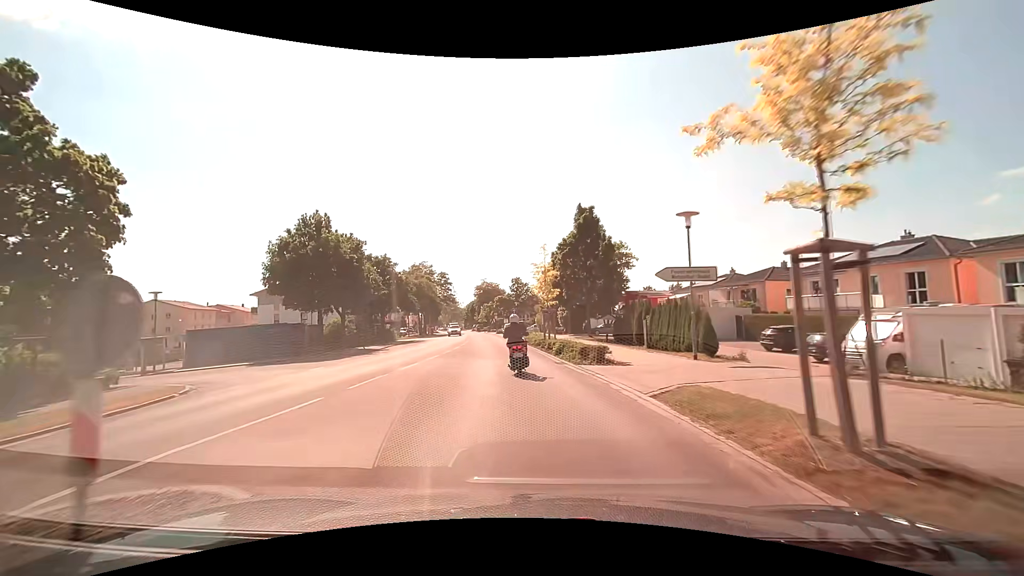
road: tertiary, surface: asphalt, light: Day
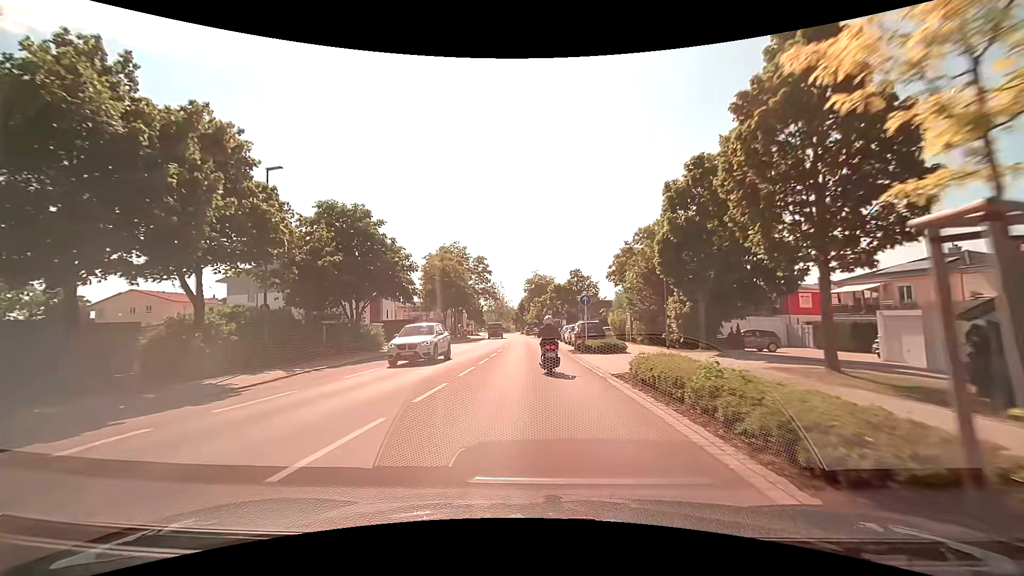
(-2.0, +25.2) m; -7°
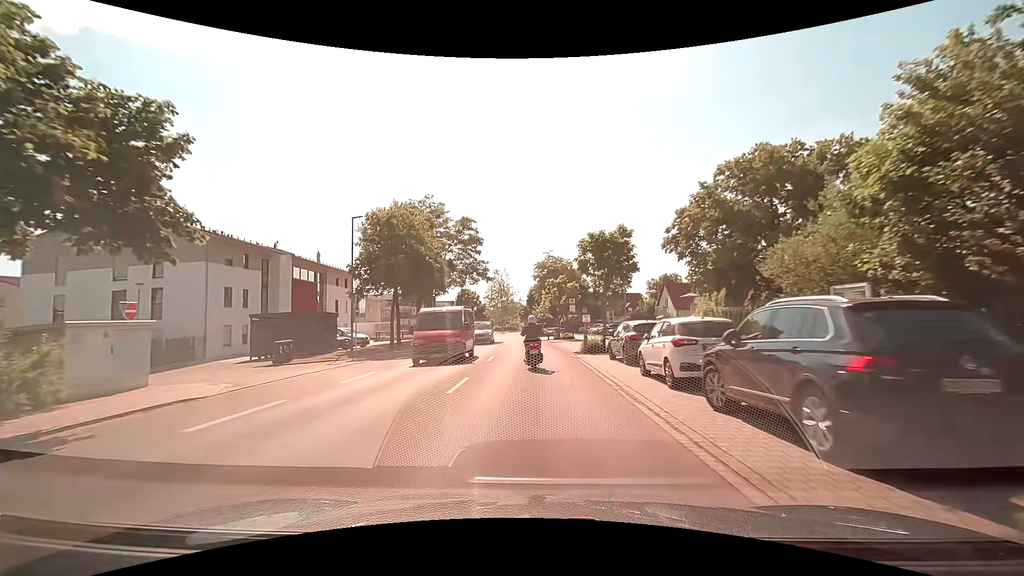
(-0.1, +26.2) m; -1°
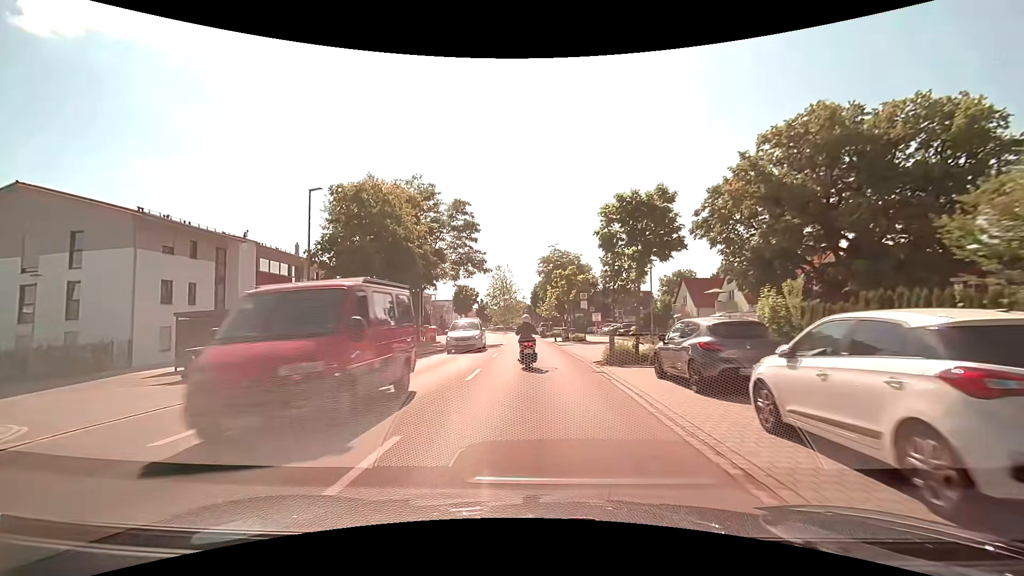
(0.0, +6.9) m; 0°
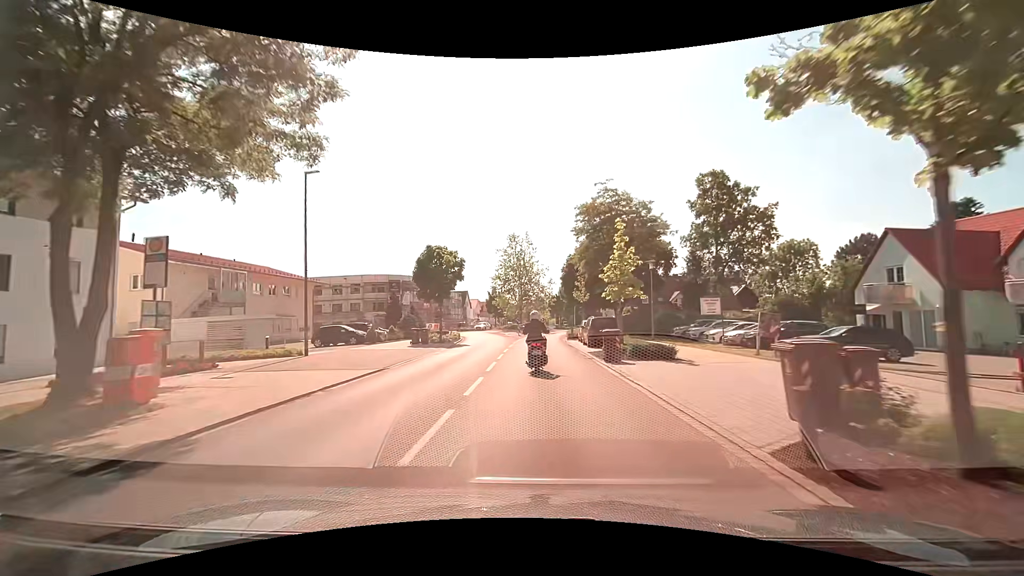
(-0.8, +34.4) m; -3°
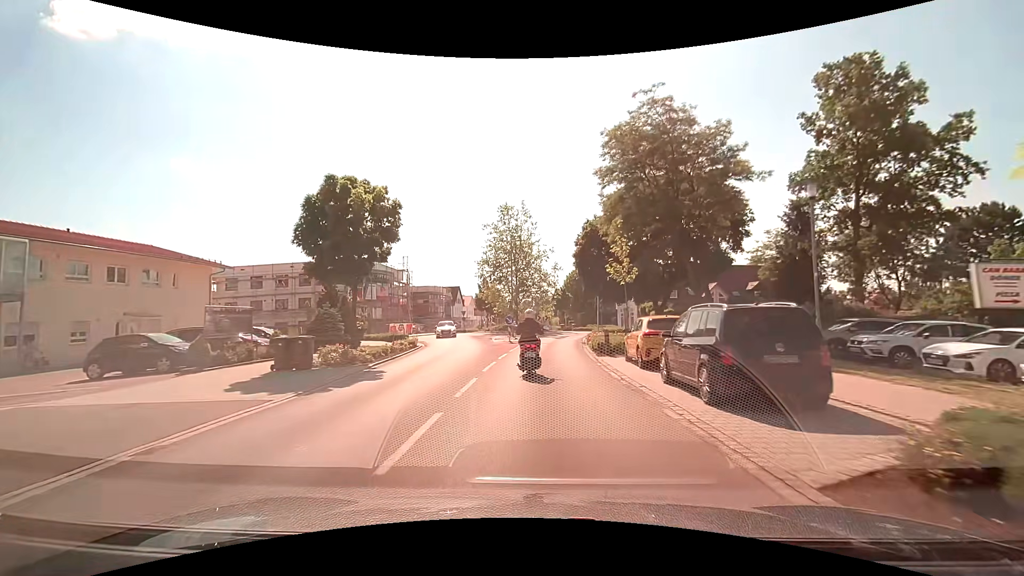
(0.0, +18.1) m; 0°
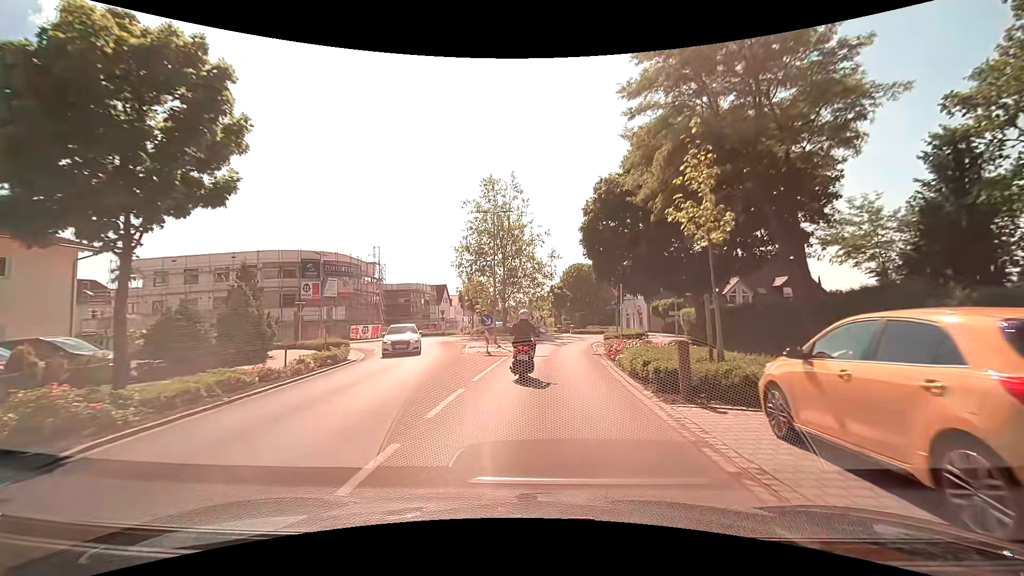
(0.0, +10.8) m; +1°
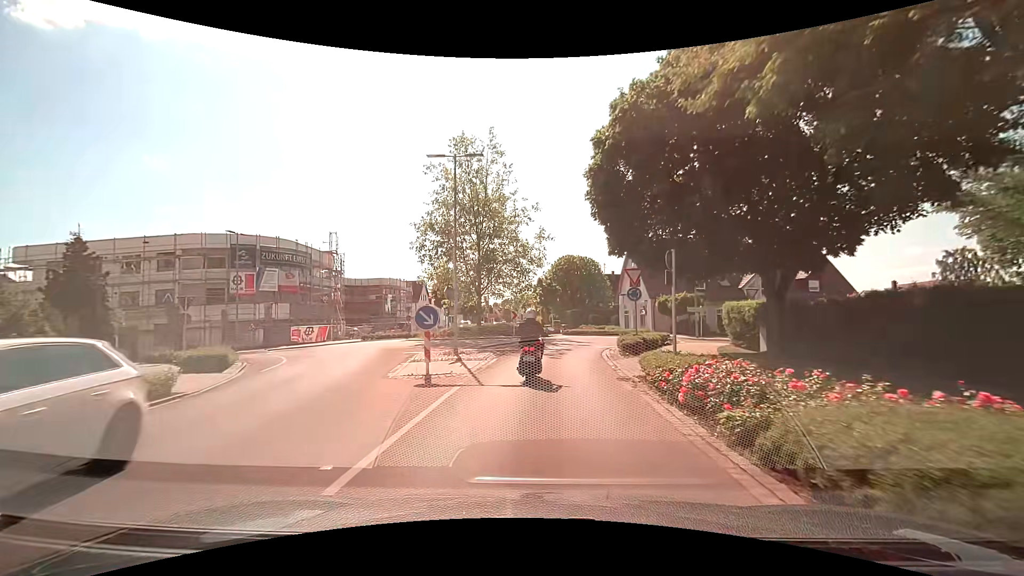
(+0.1, +9.6) m; +2°
(0, +10) (0, +20) (+3, +30) (+3, +40) (+1, +49) (-1, +59) (-3, +69) (-4, +79) (-5, +89) (-6, +99) m
